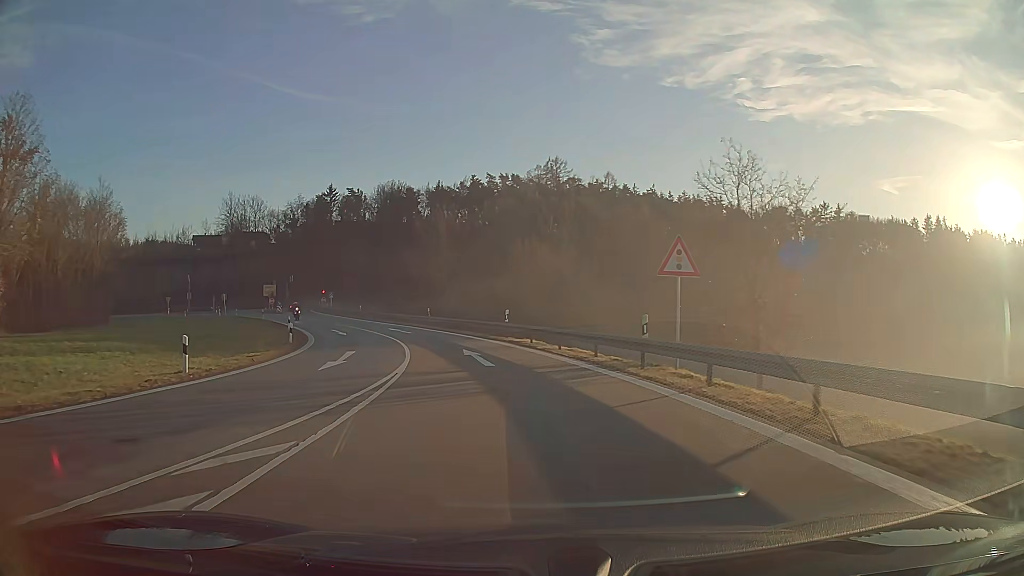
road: motorway_link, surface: asphalt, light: Day
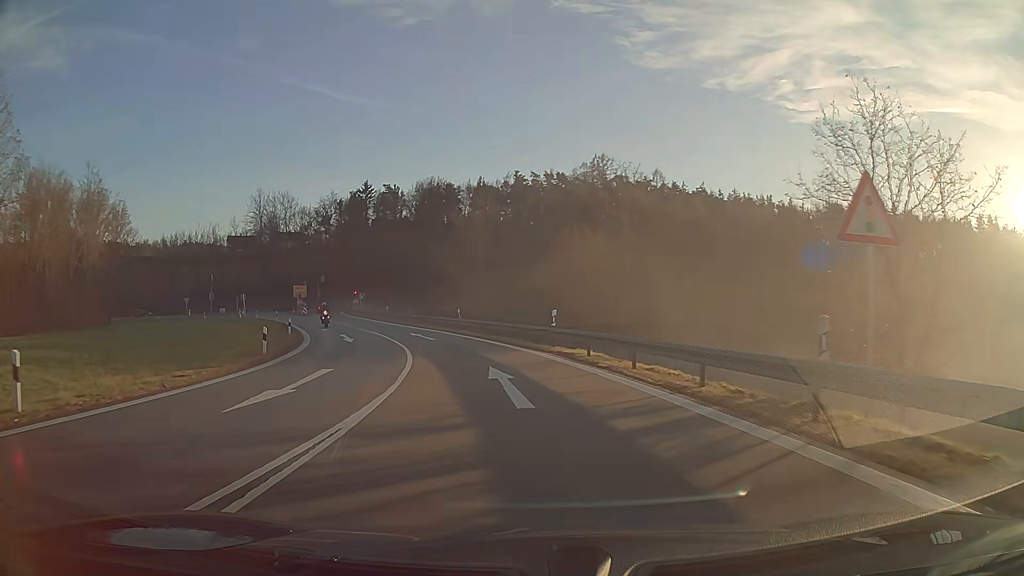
(-0.3, +8.0) m; -4°
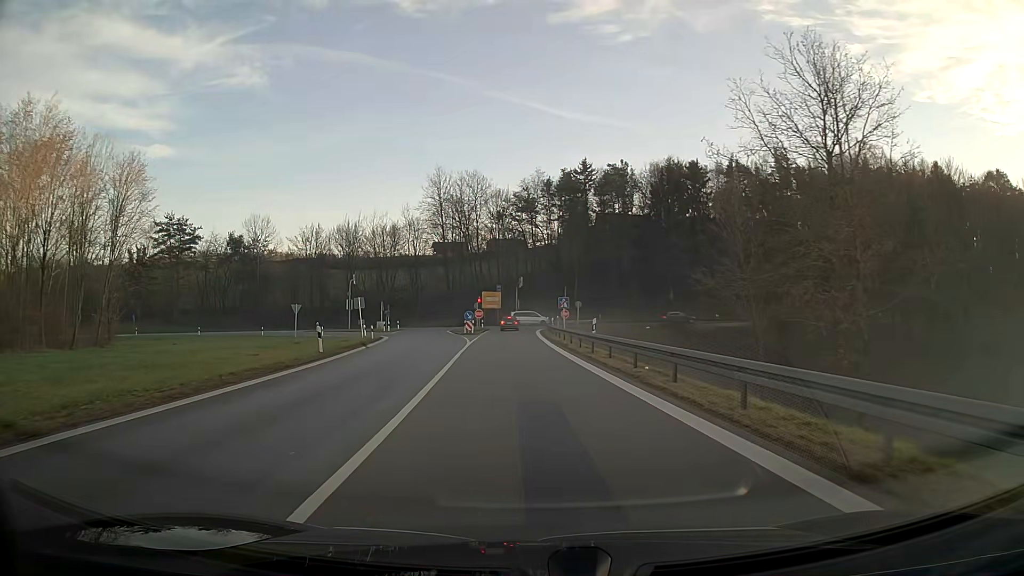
(-6.3, +36.4) m; -19°
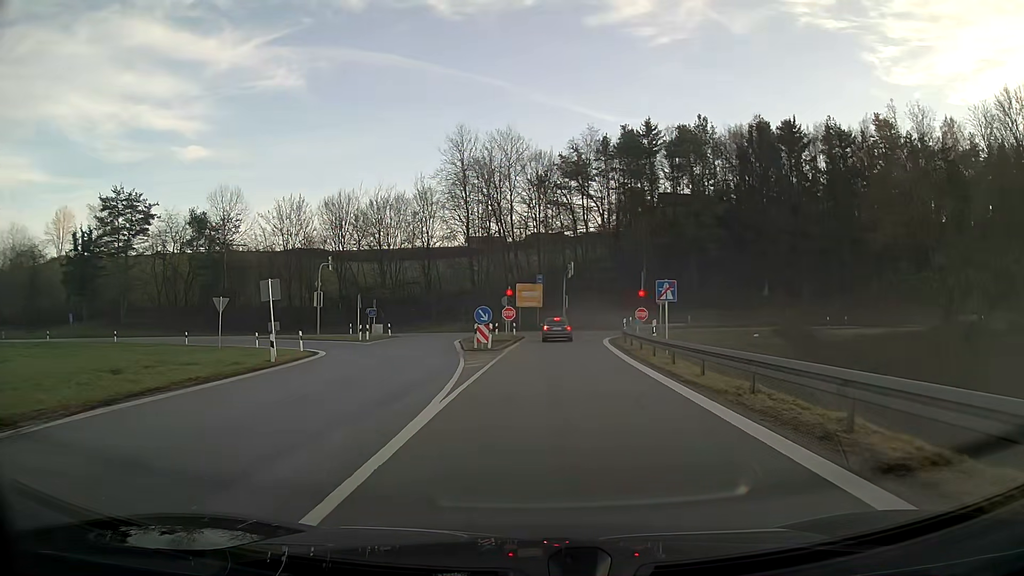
(-1.0, +26.1) m; -3°
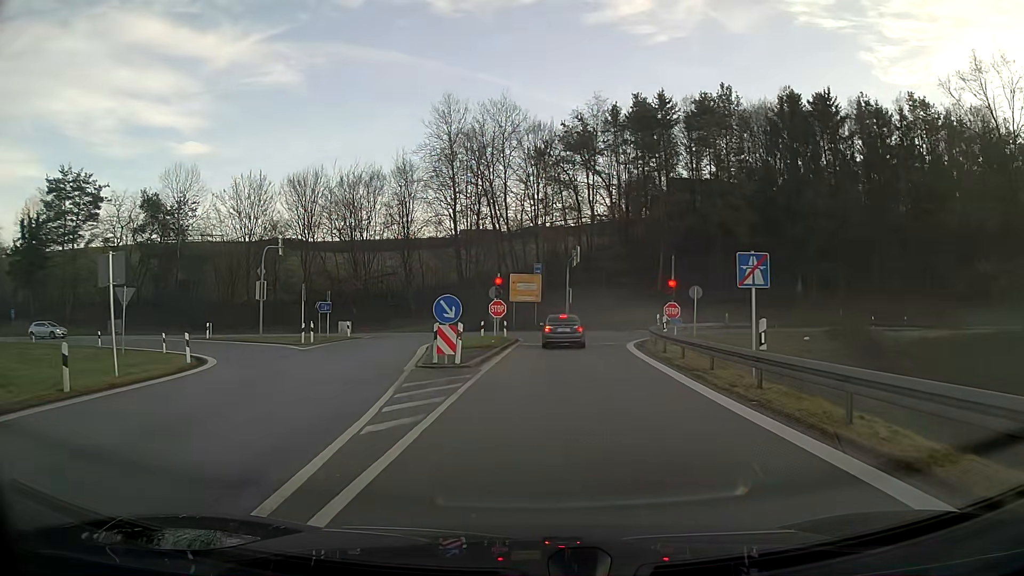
(0.0, +11.3) m; 0°
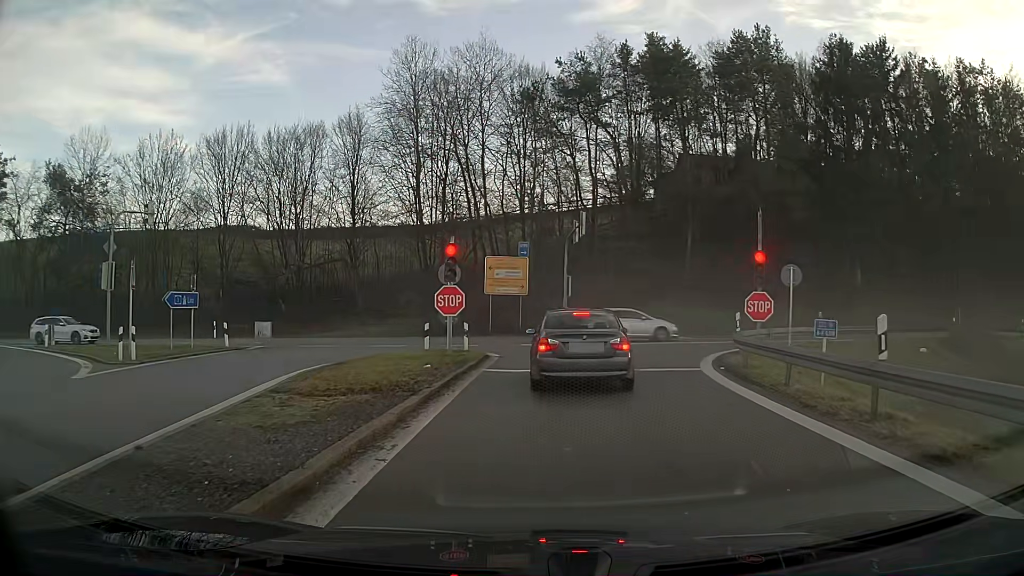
(+0.1, +15.8) m; +1°
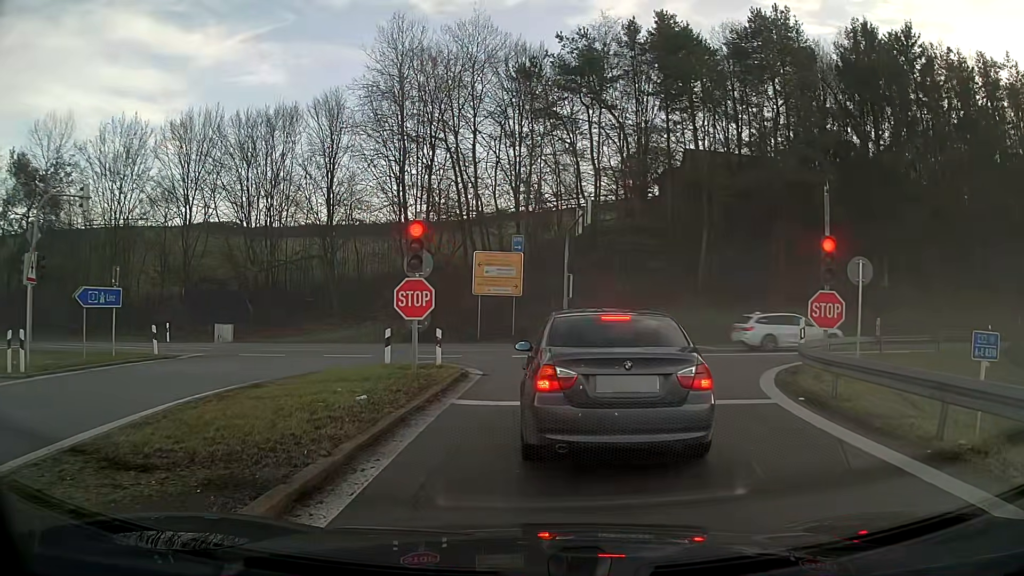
(0.0, +5.1) m; 0°
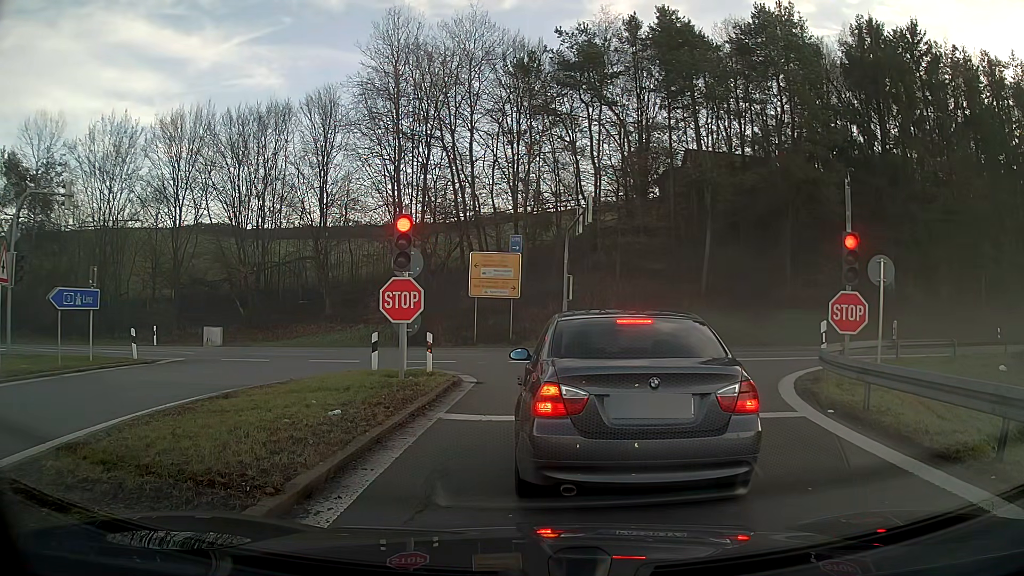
(0.0, +1.3) m; 0°
